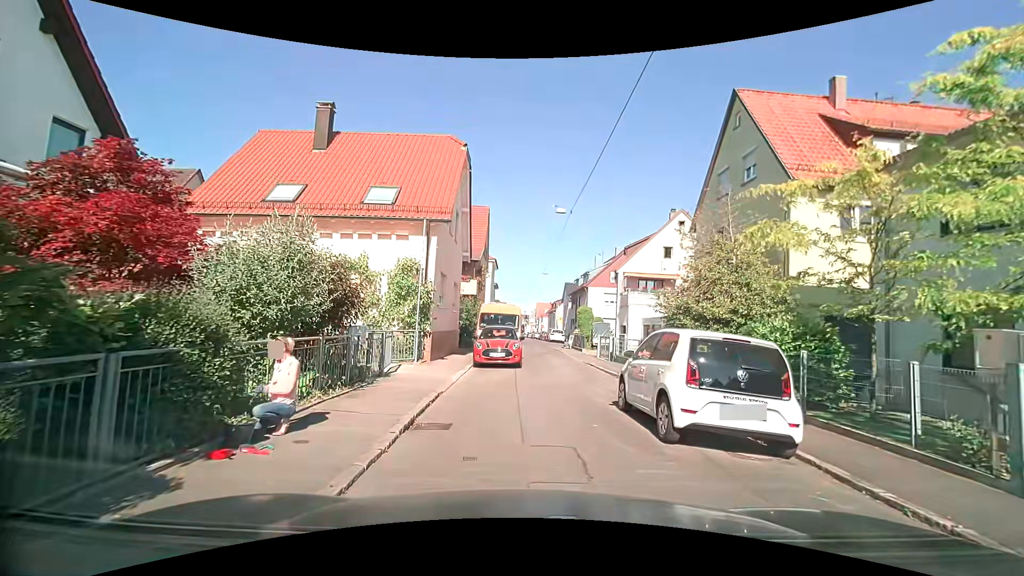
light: Day
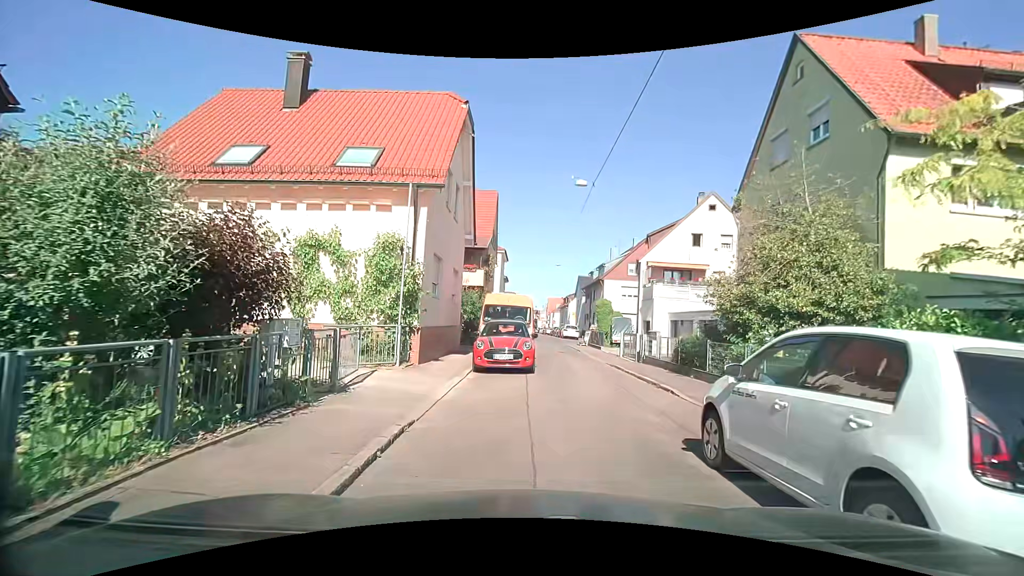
(0.0, +3.7) m; -1°
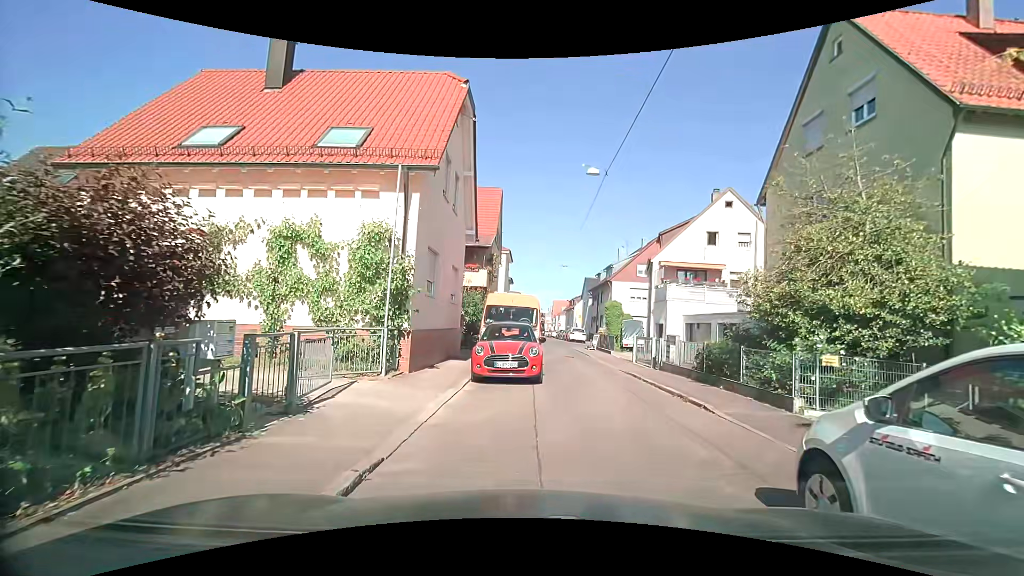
(0.0, +1.7) m; 0°
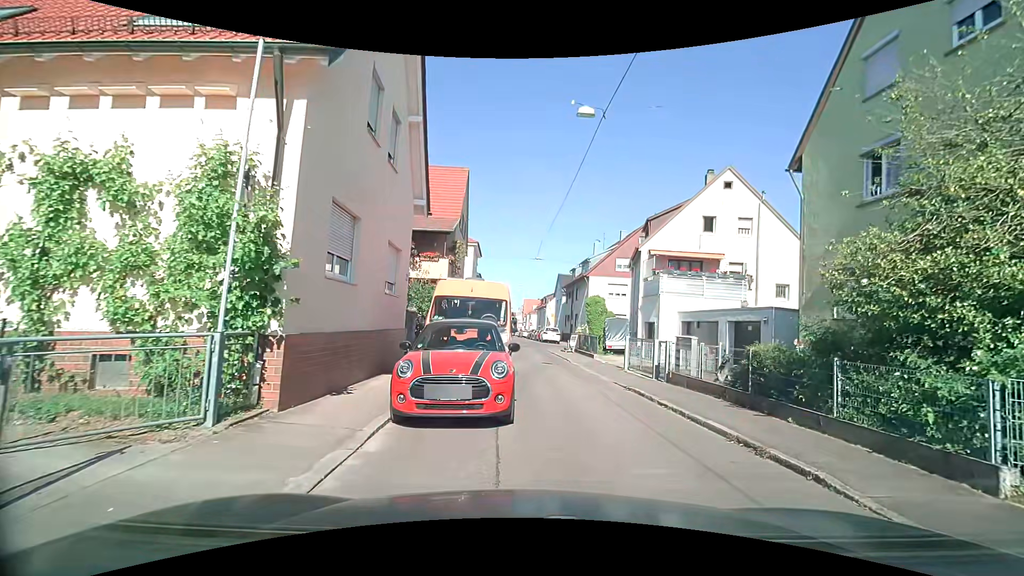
(0.0, +4.9) m; +4°
